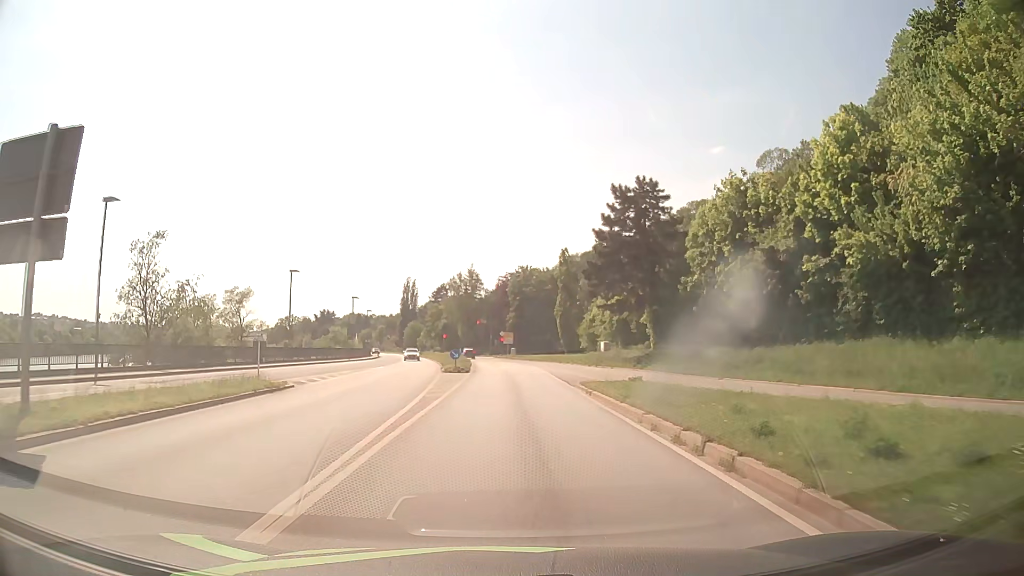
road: primary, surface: asphalt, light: Day
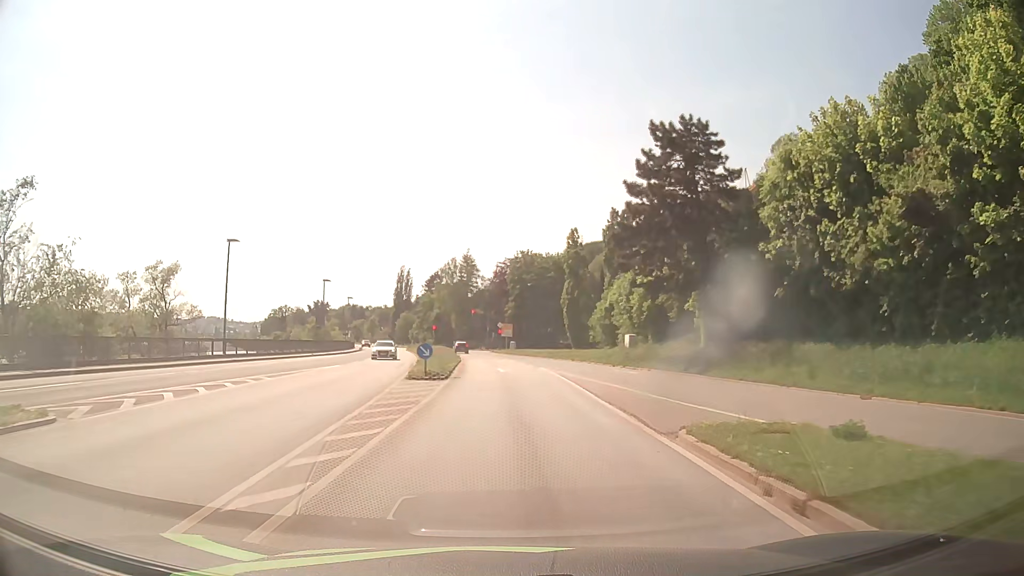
(0.0, +13.7) m; 0°
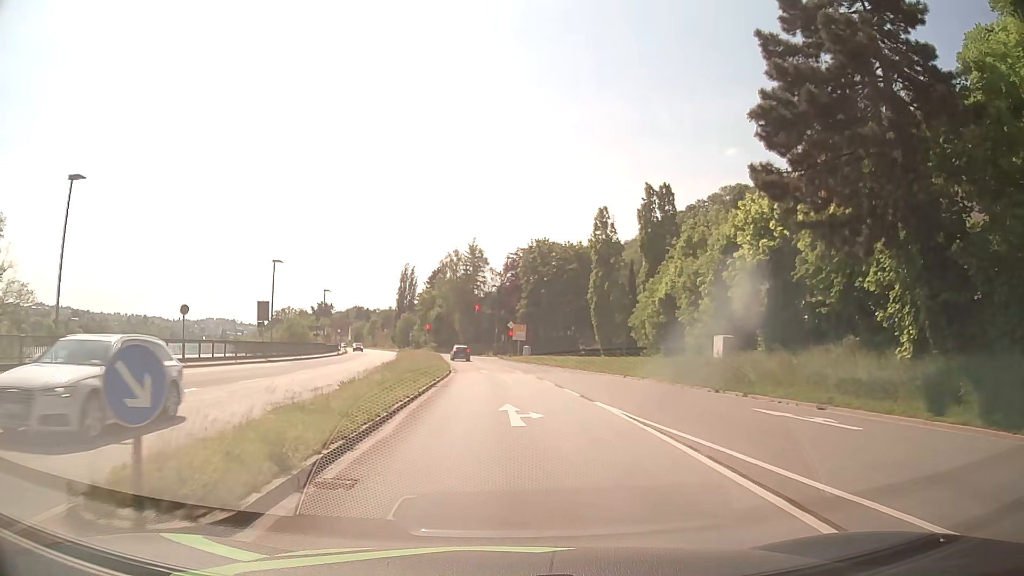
(-0.1, +19.8) m; -1°
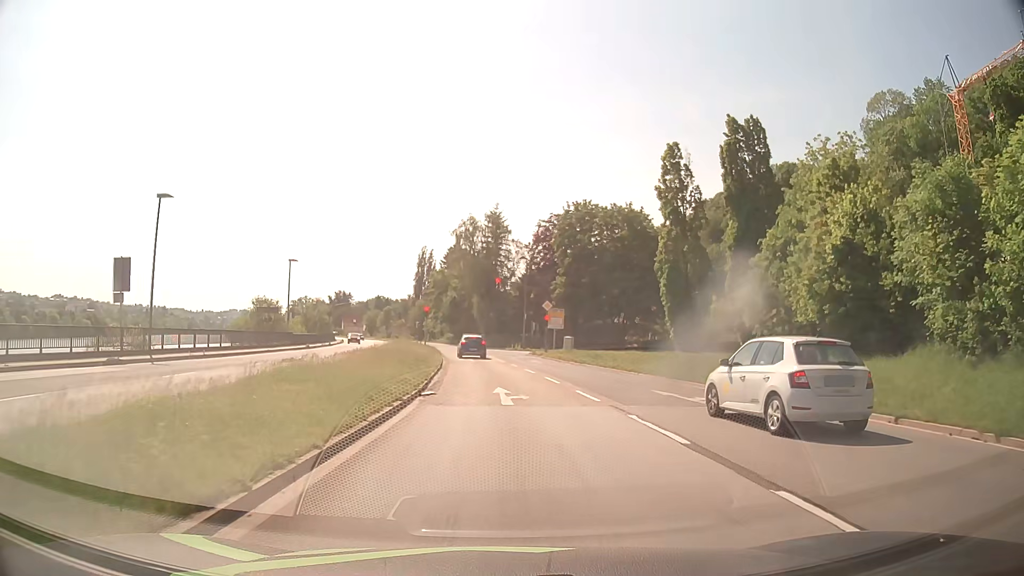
(-0.4, +23.2) m; -2°
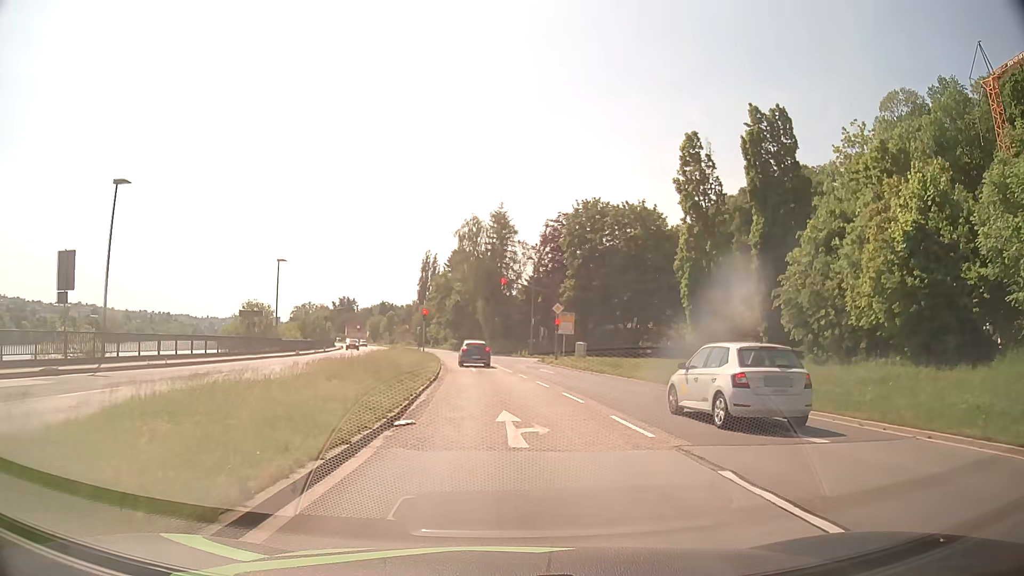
(0.0, +4.8) m; 0°
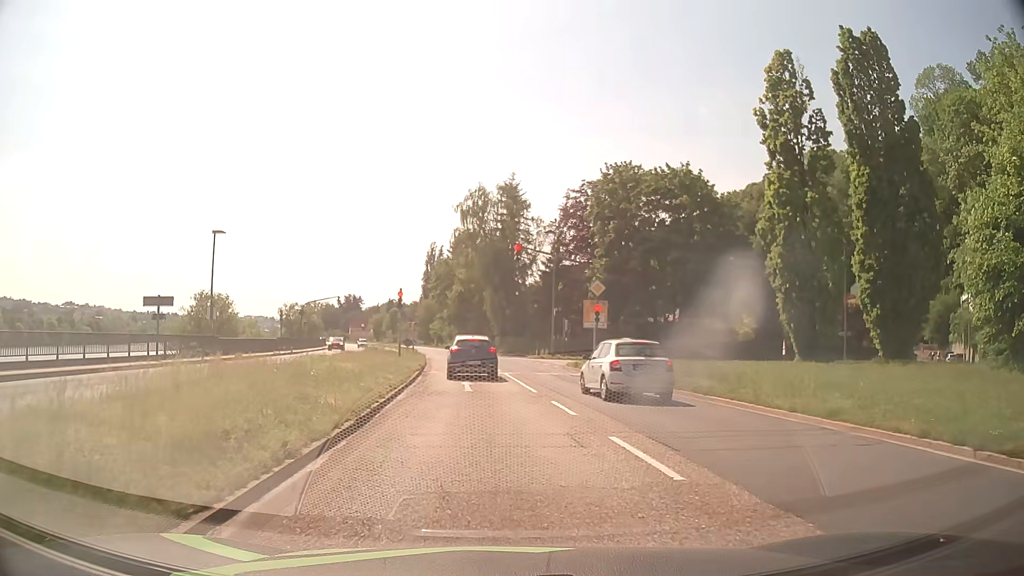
(-0.2, +15.2) m; -1°
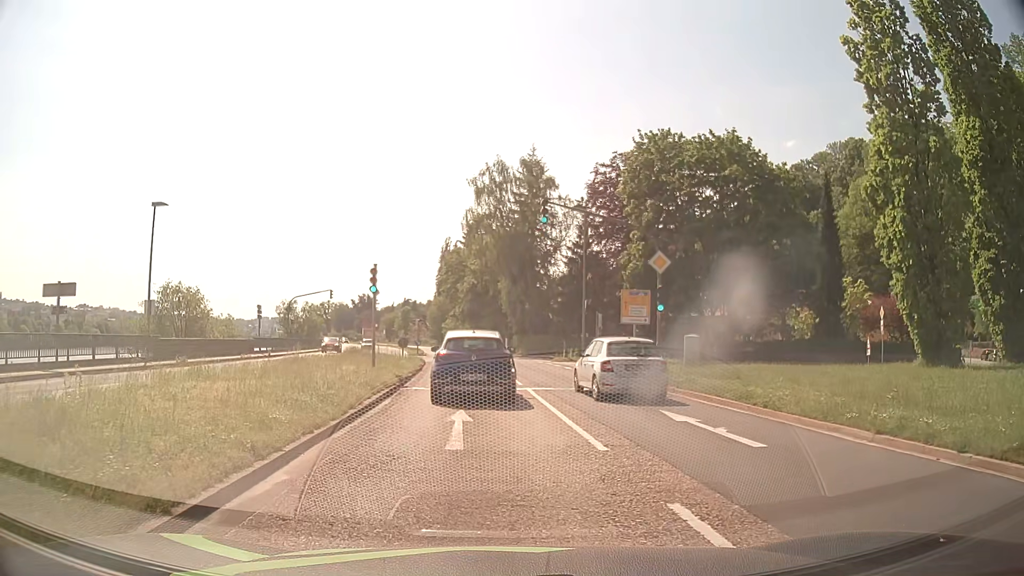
(-0.2, +10.0) m; -1°
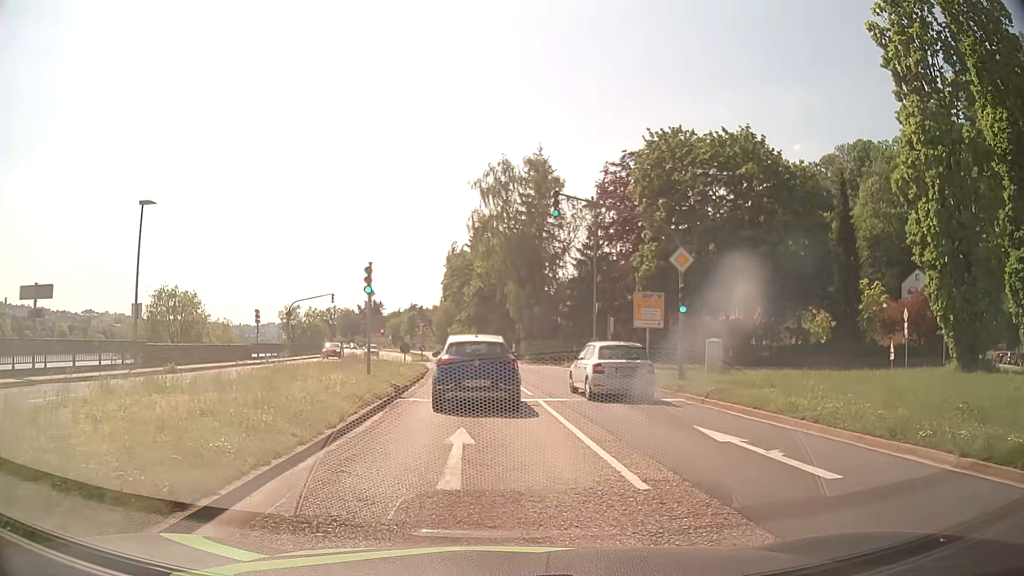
(0.0, +2.0) m; -1°
